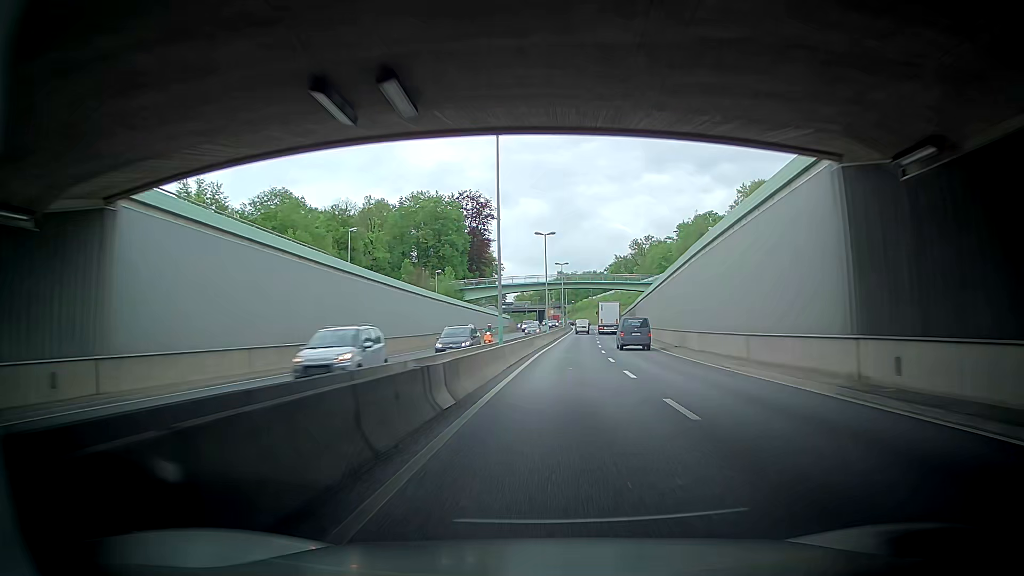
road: trunk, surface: asphalt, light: Day
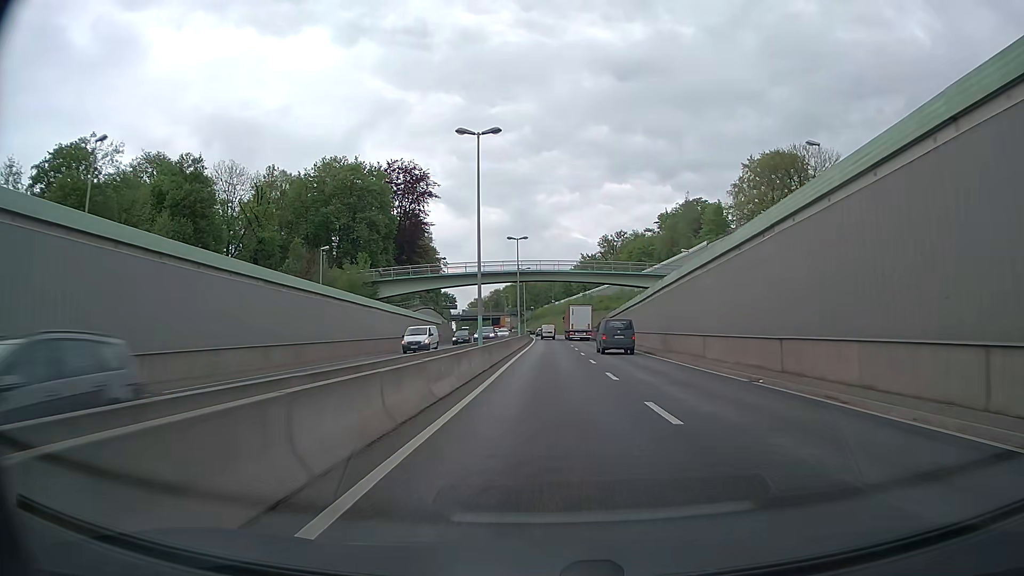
(+1.5, +36.3) m; +6°
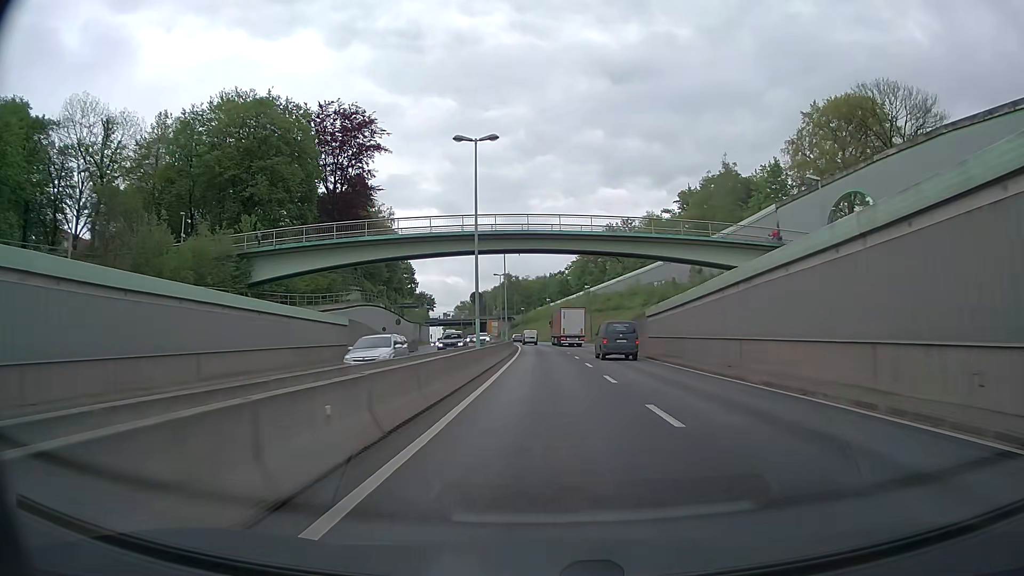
(+0.3, +36.1) m; +1°
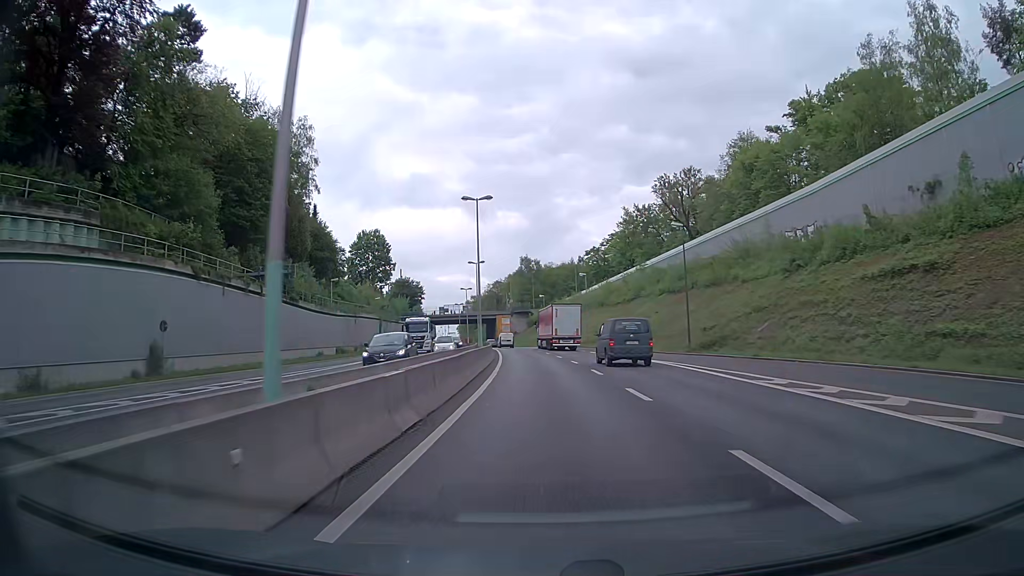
(-0.6, +59.0) m; -2°
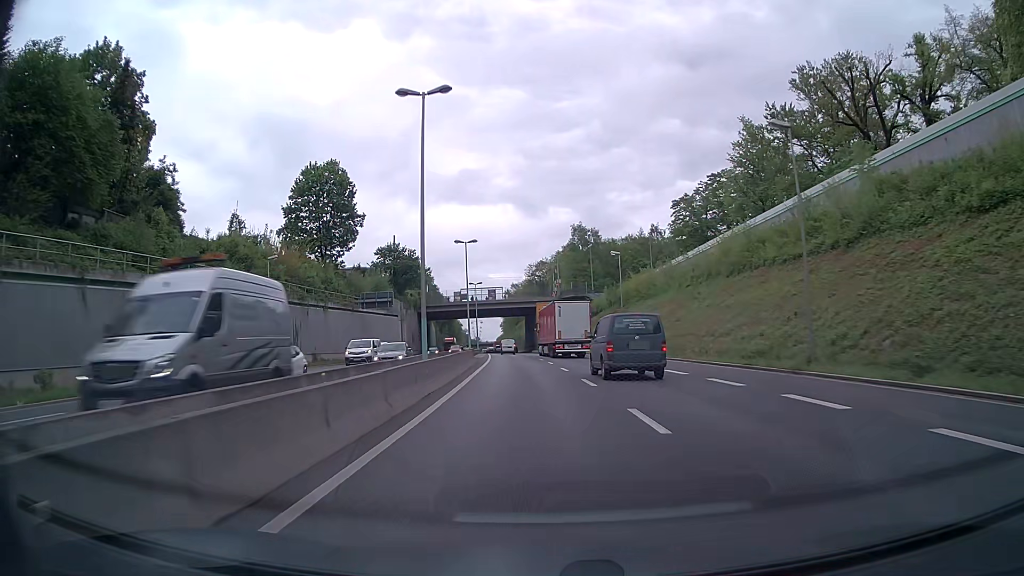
(-1.9, +58.2) m; -4°
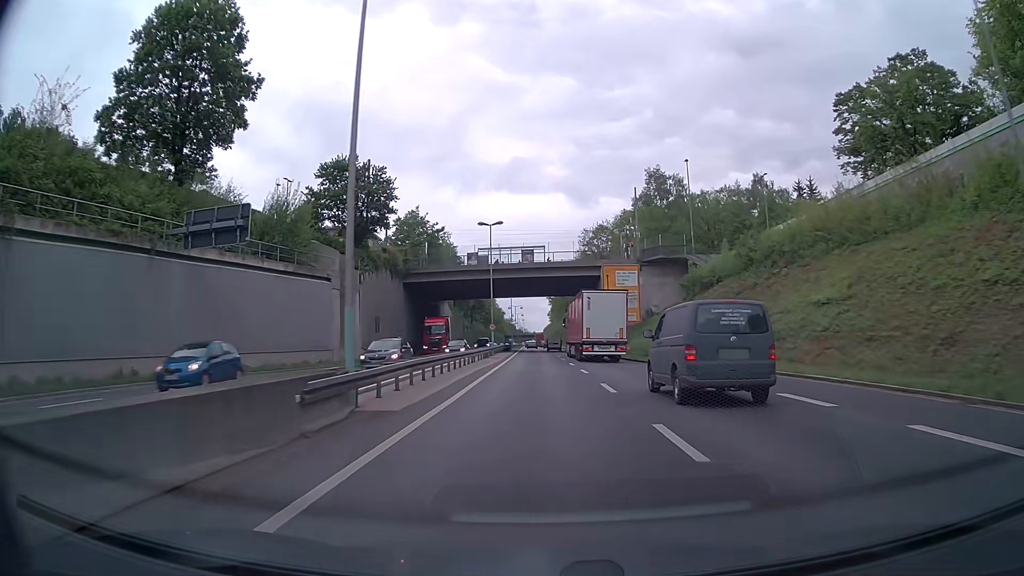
(-1.9, +46.9) m; -4°
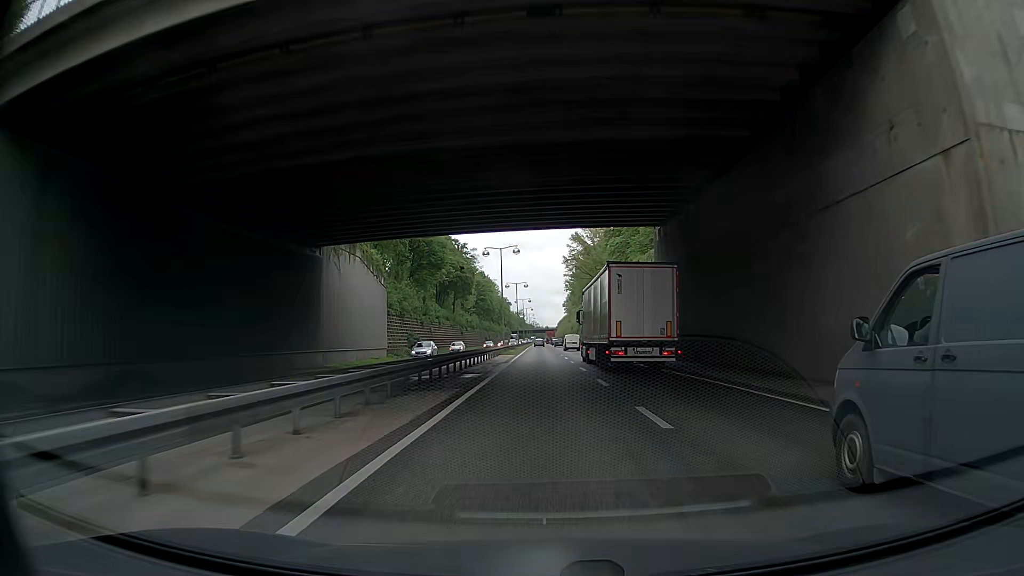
(-0.8, +60.1) m; -1°
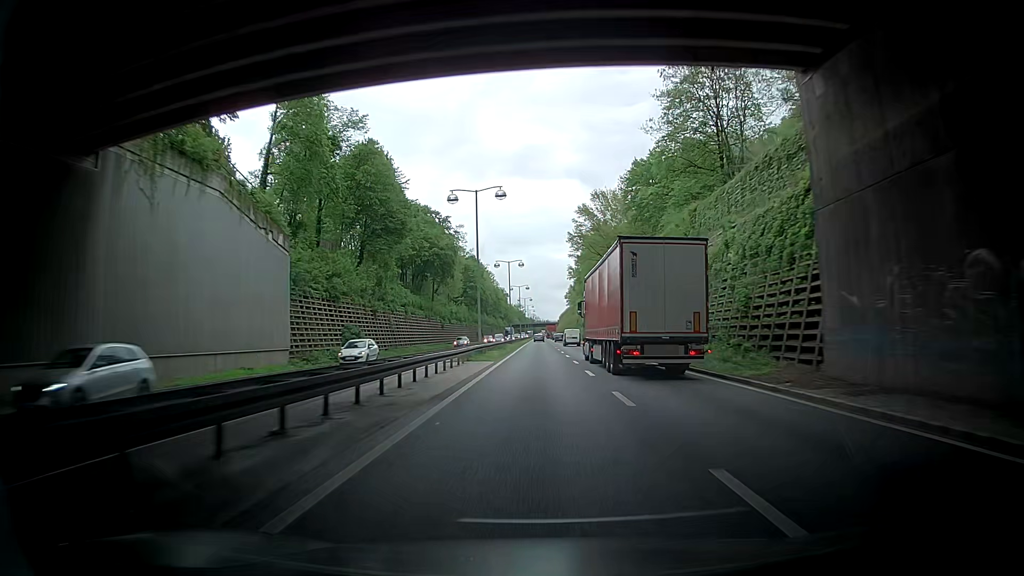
(+0.1, +24.3) m; +2°
(0, +10) (0, +20) (0, +30) (-1, +40) (-1, +50) (-2, +60) (-3, +70) (-3, +80) (-4, +90) (-4, +100) m
